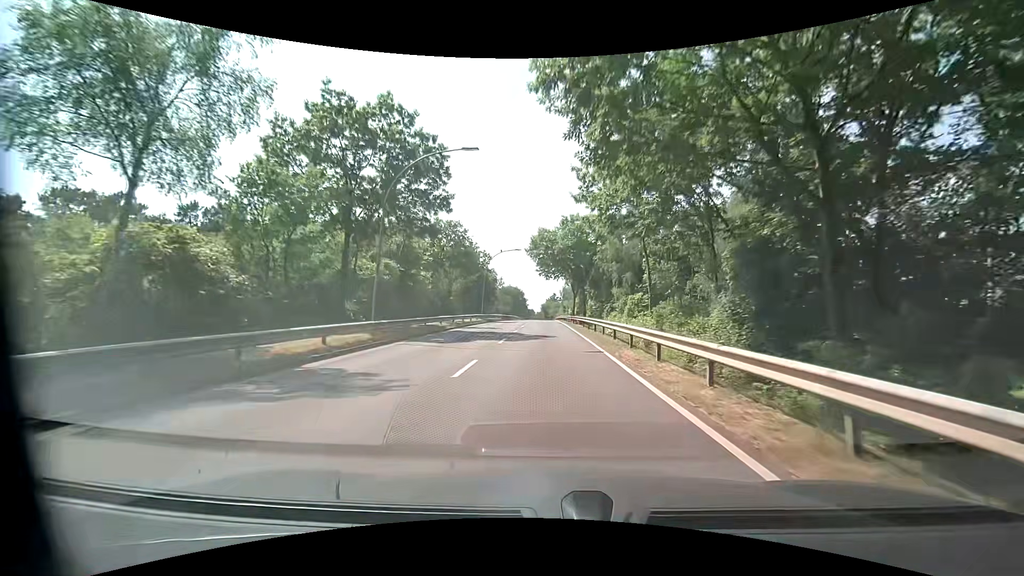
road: unclassified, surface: asphalt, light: Day
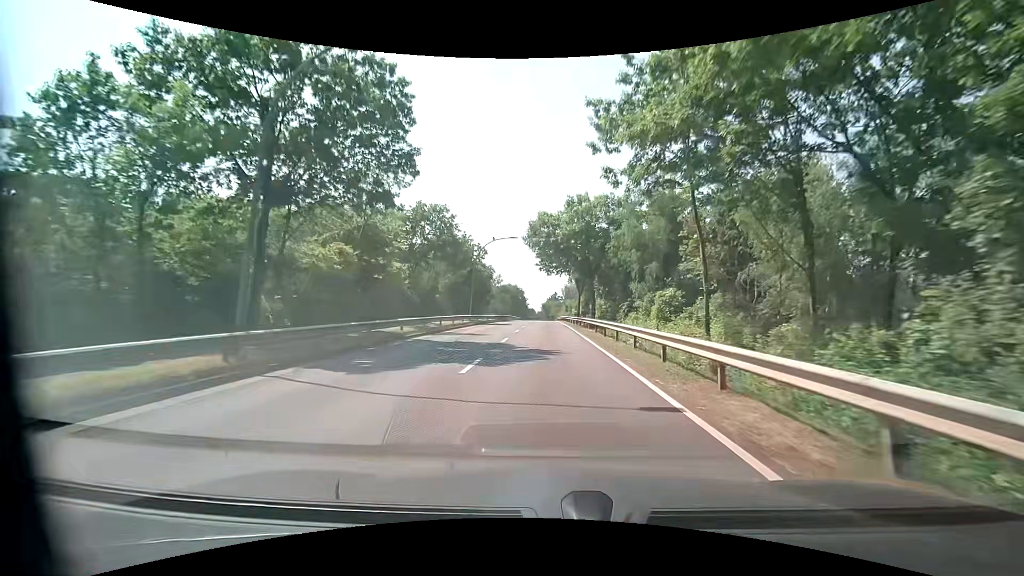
(-0.1, +8.5) m; -1°
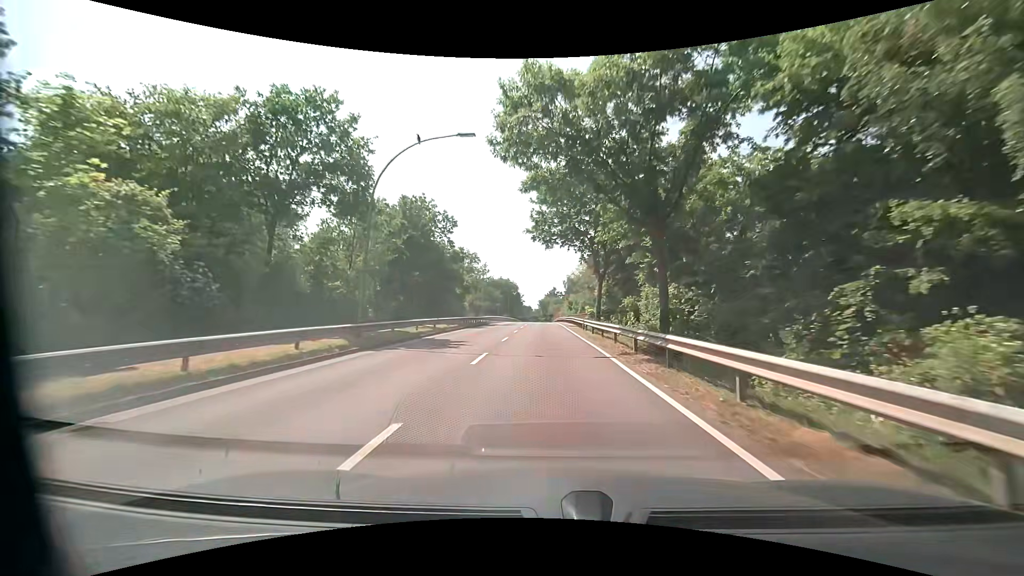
(+0.1, +25.2) m; +1°
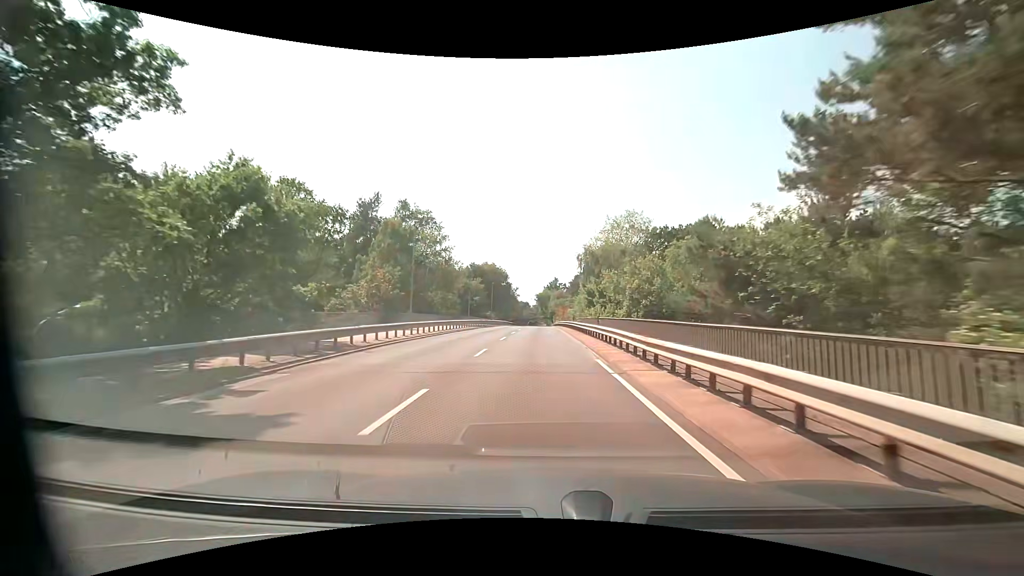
(-0.3, +42.2) m; -1°
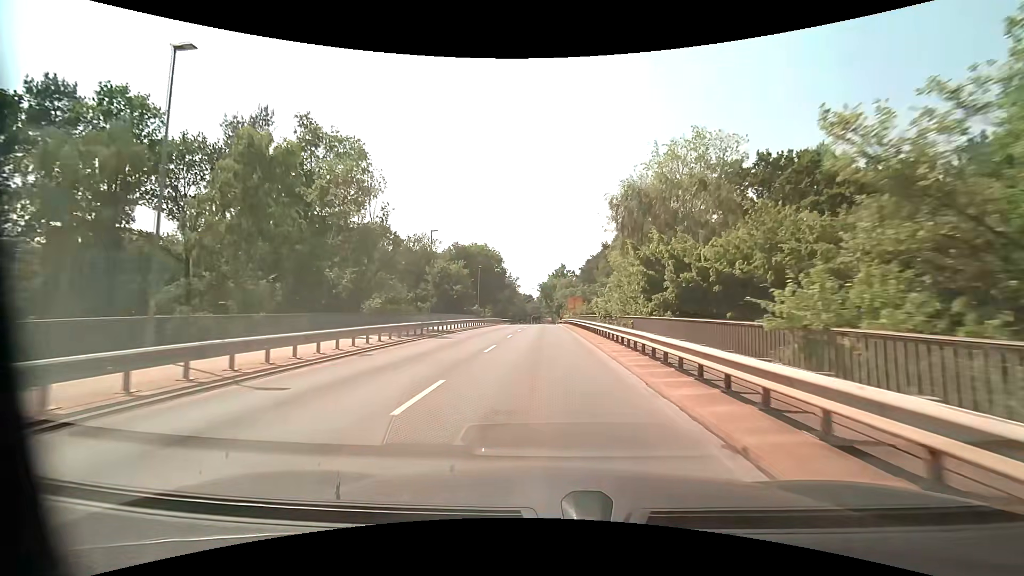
(0.0, +25.9) m; 0°
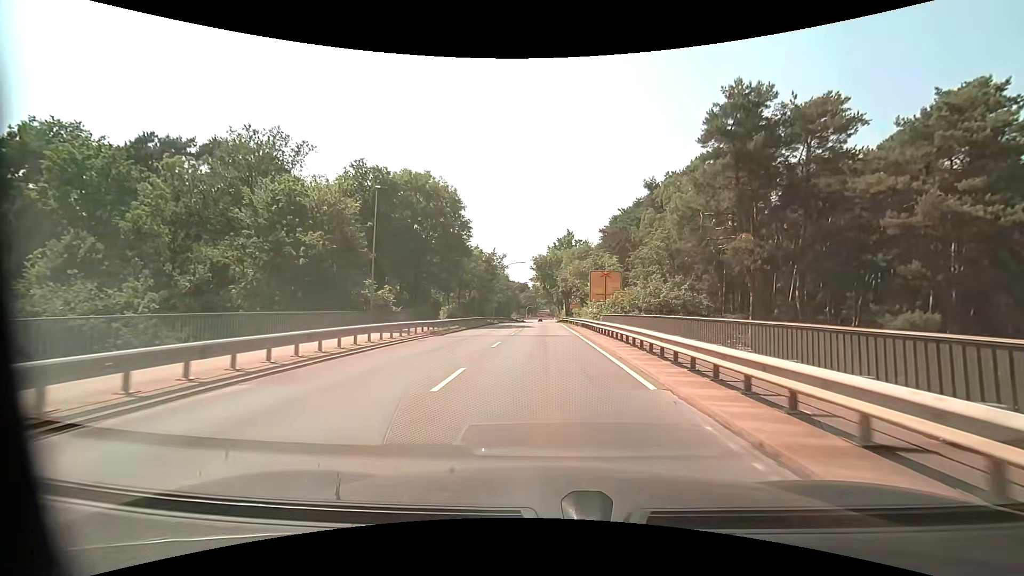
(-0.1, +44.5) m; 0°
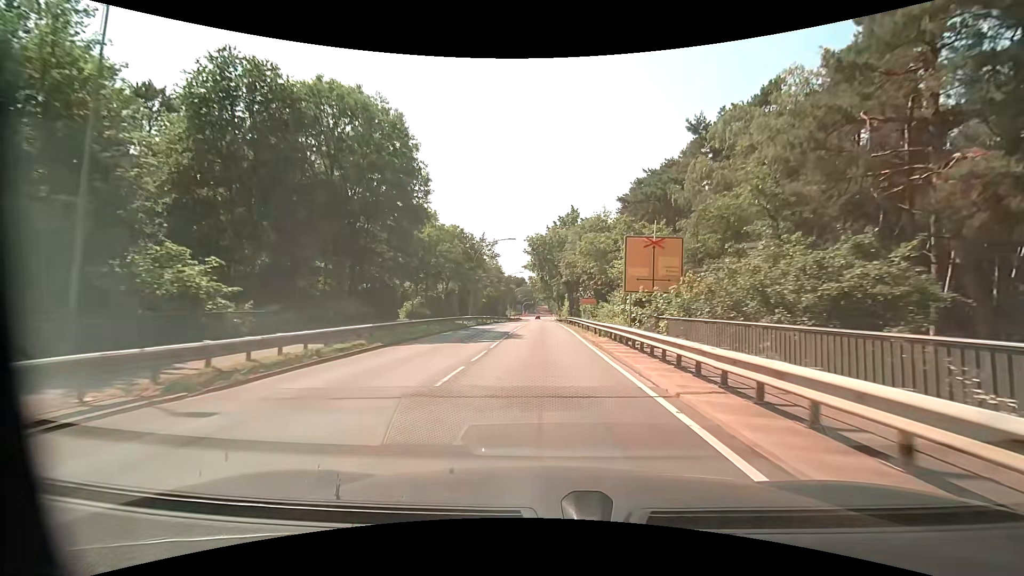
(0.0, +18.1) m; 0°
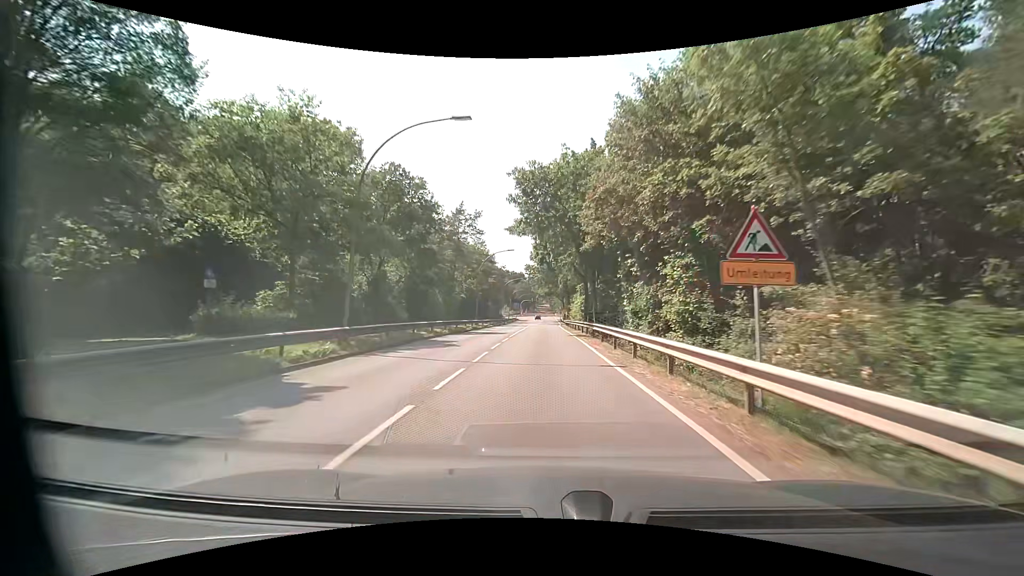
(0.0, +27.2) m; 0°
(0, +10) (0, +20) (0, +30) (0, +40) (0, +50) (0, +60) (+1, +70) (+1, +80) (+1, +90) (+1, +100) m
